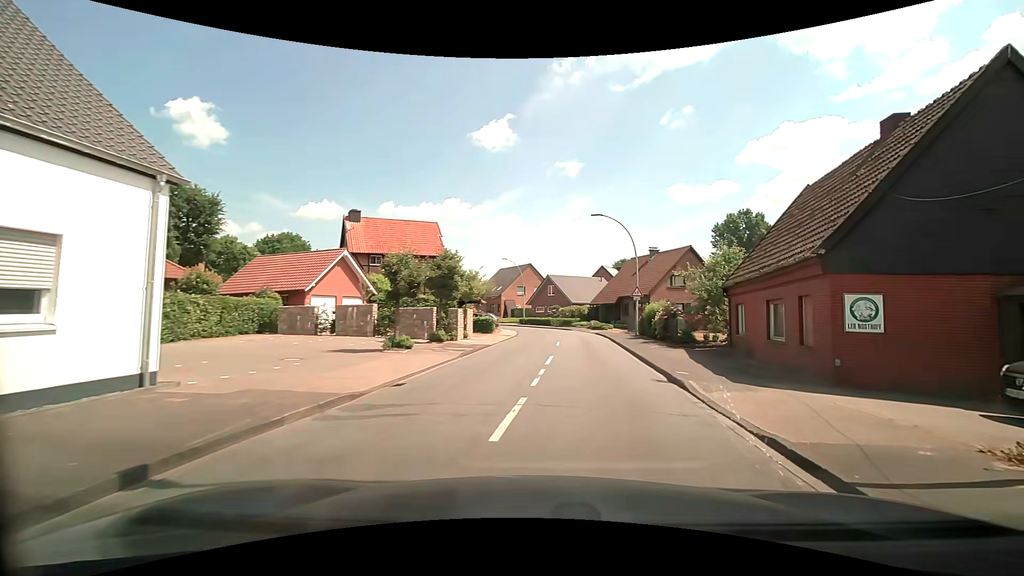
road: secondary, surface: asphalt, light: Day
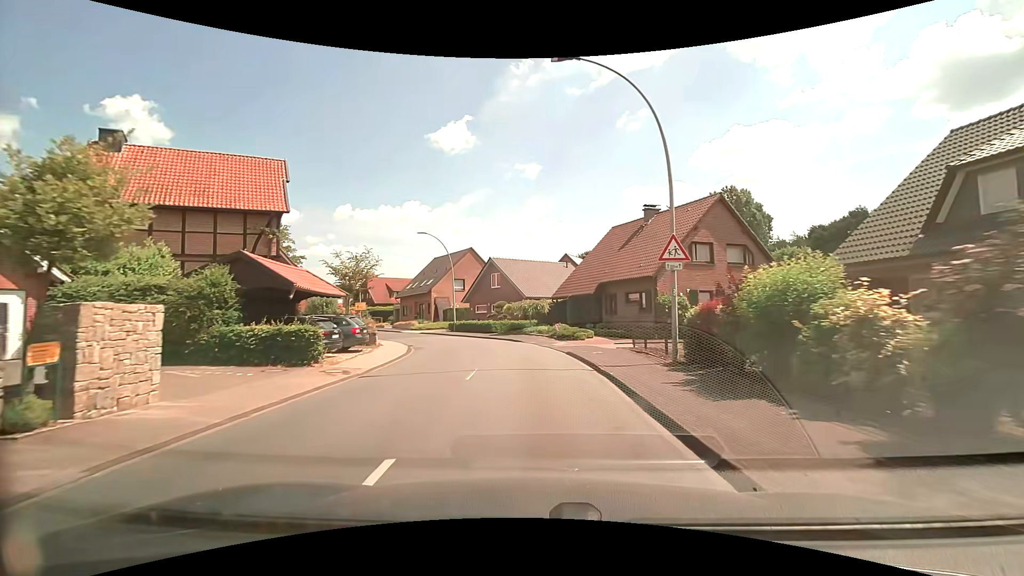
(+2.6, +22.1) m; +6°
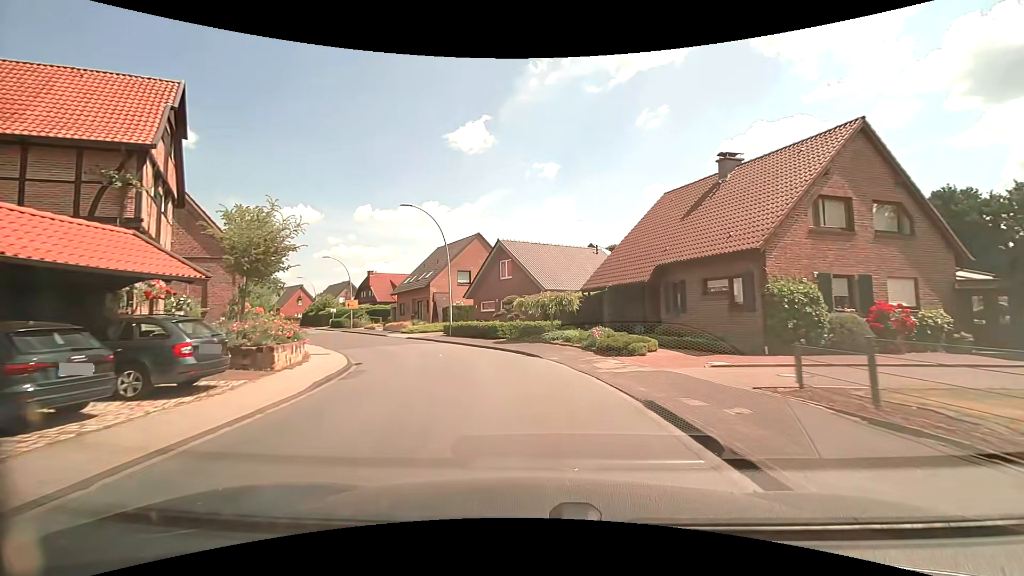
(-0.1, +10.8) m; -1°
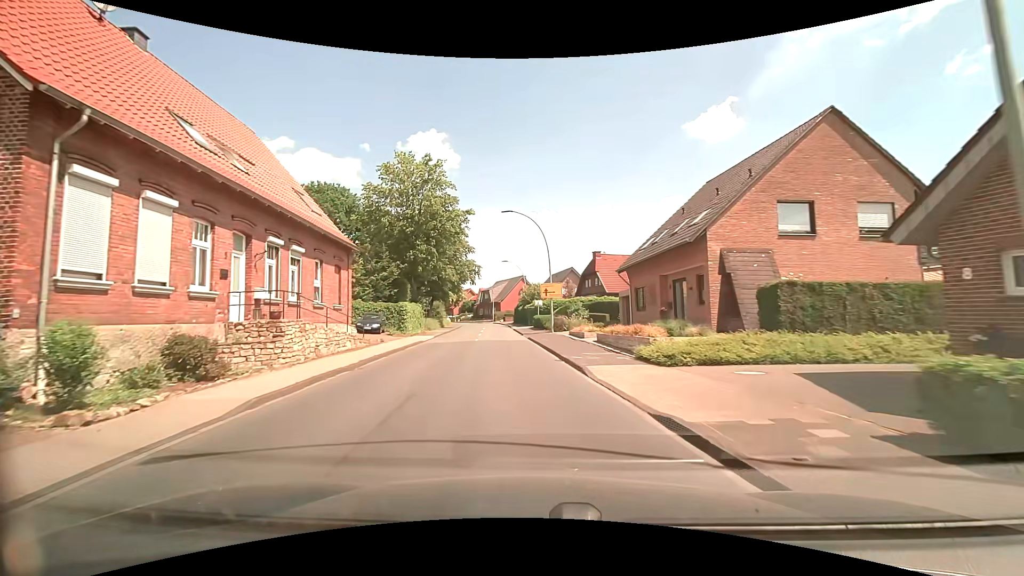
(-6.3, +27.7) m; -27°
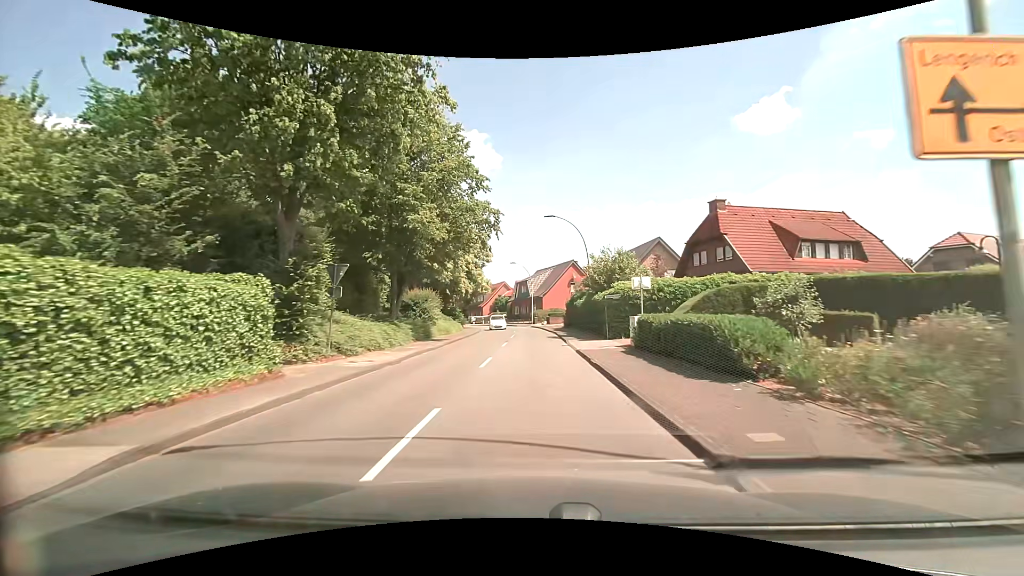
(-2.3, +30.7) m; -5°
(0, +10) (0, +20) (0, +30) (0, +40) (-1, +50) (-2, +60) (-4, +70) (-7, +79) (-11, +89) (-14, +98) m
